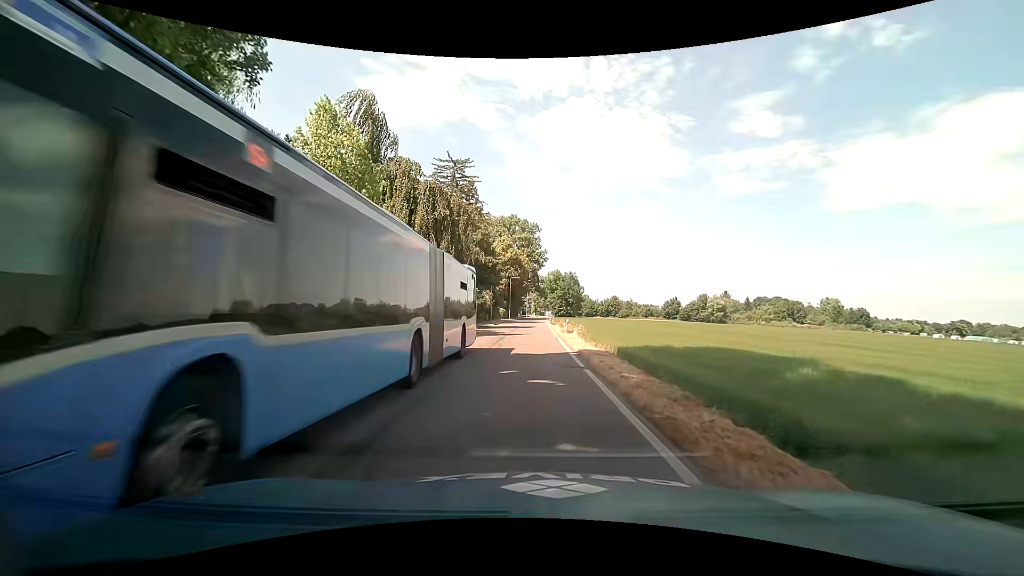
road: tertiary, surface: asphalt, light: Day
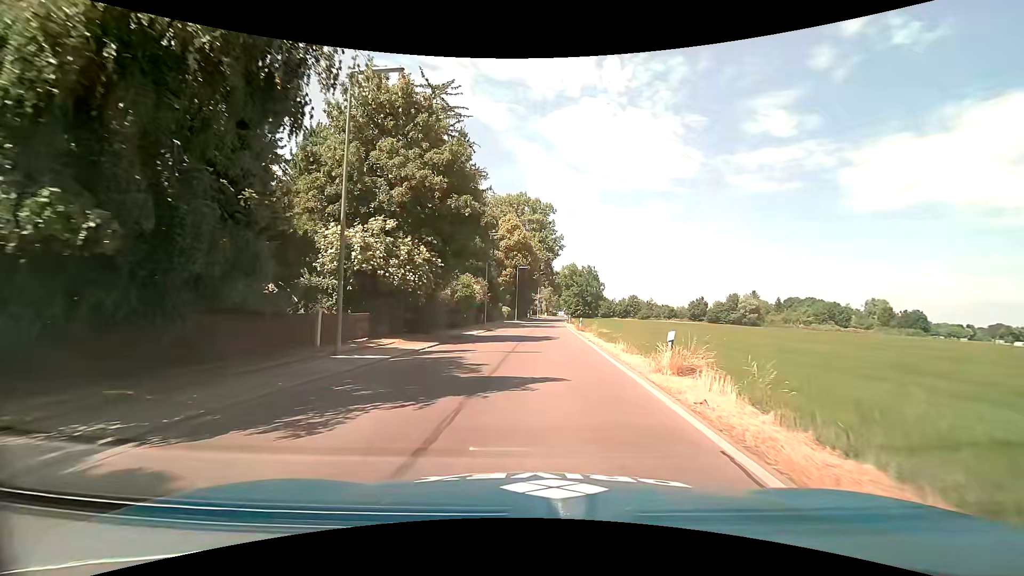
(-0.8, +22.7) m; -2°
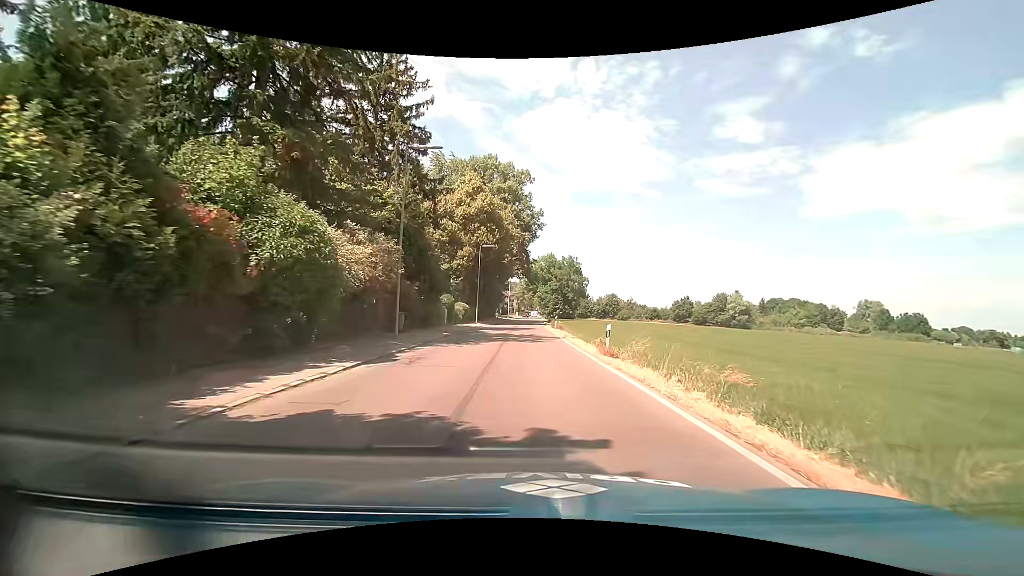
(+0.3, +23.3) m; +3°
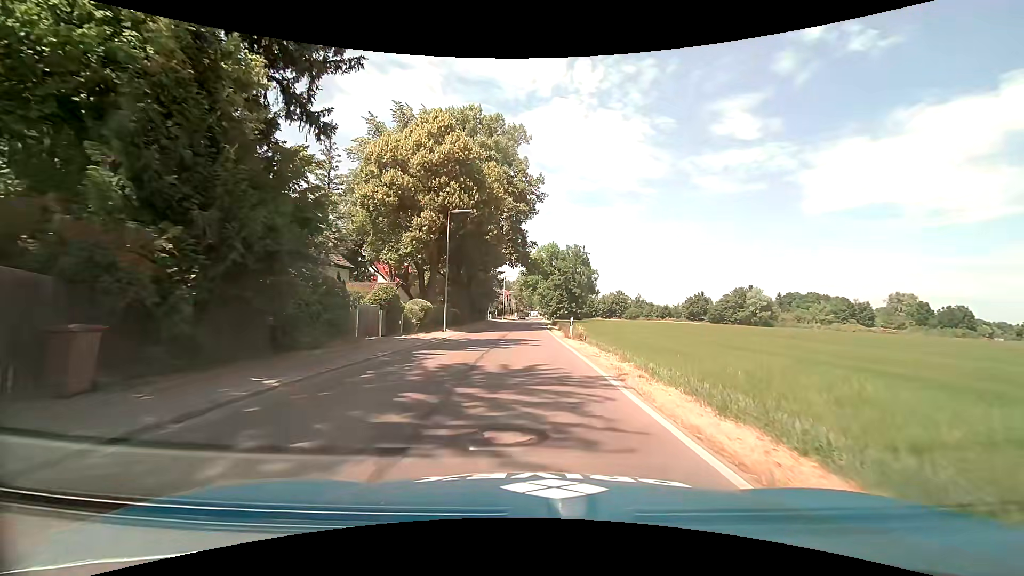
(+0.3, +18.6) m; 0°
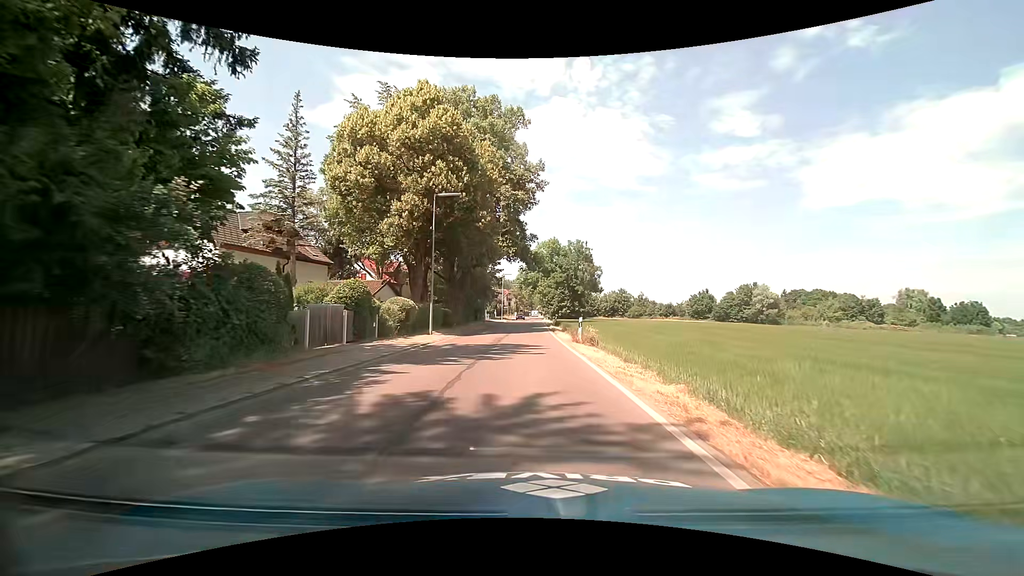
(0.0, +4.8) m; 0°
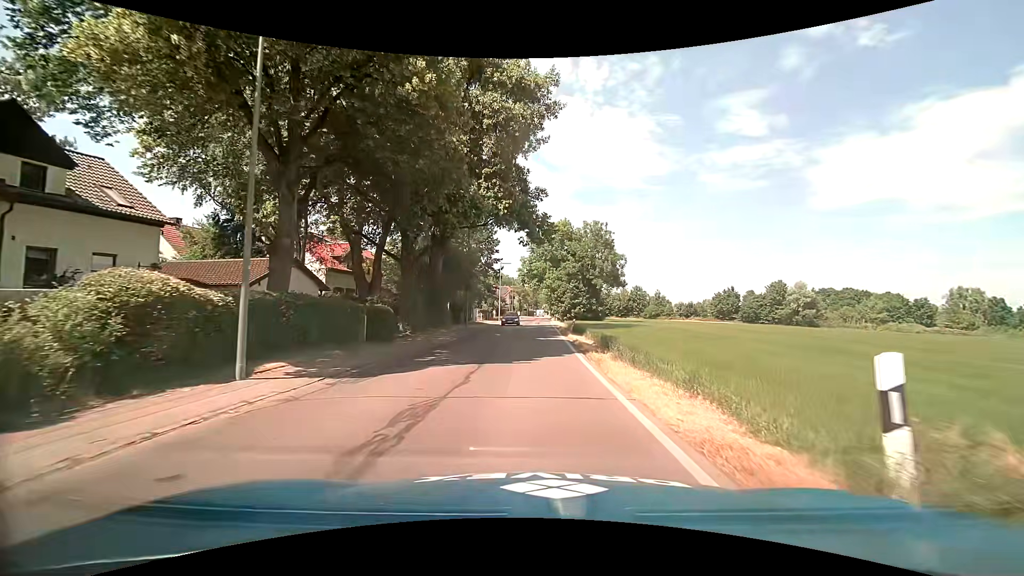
(-0.1, +19.0) m; -1°
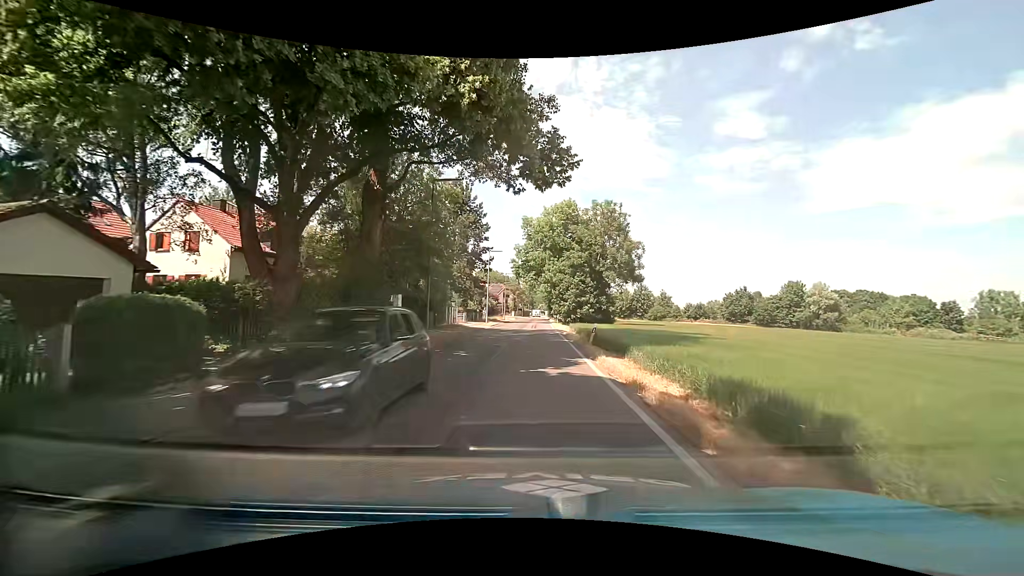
(0.0, +13.9) m; +1°
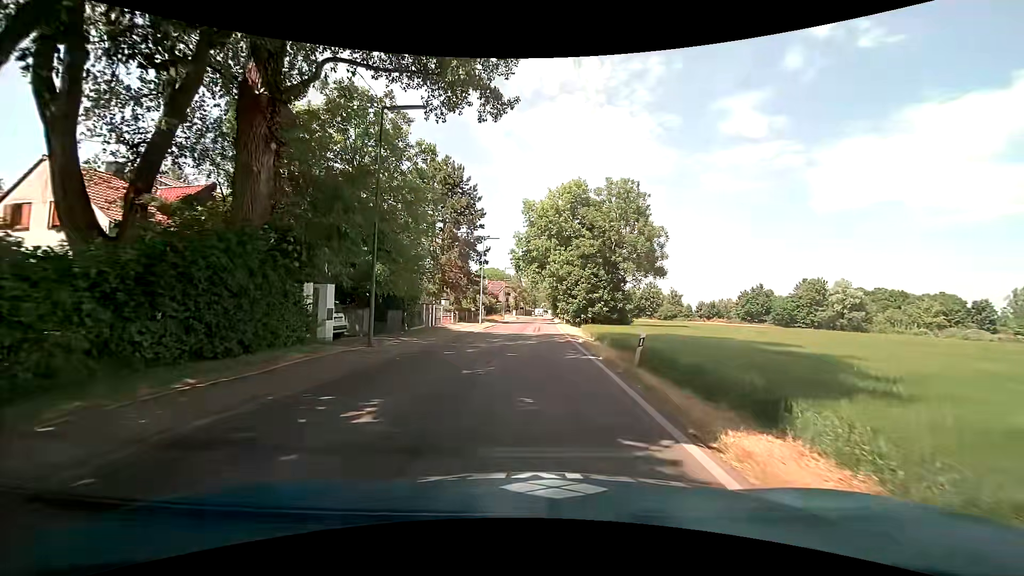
(-0.1, +9.4) m; -1°
(0, +10) (0, +20) (0, +30) (0, +40) (0, +50) (+1, +60) (+1, +70) (+1, +80) (+2, +90) (+2, +100) m
